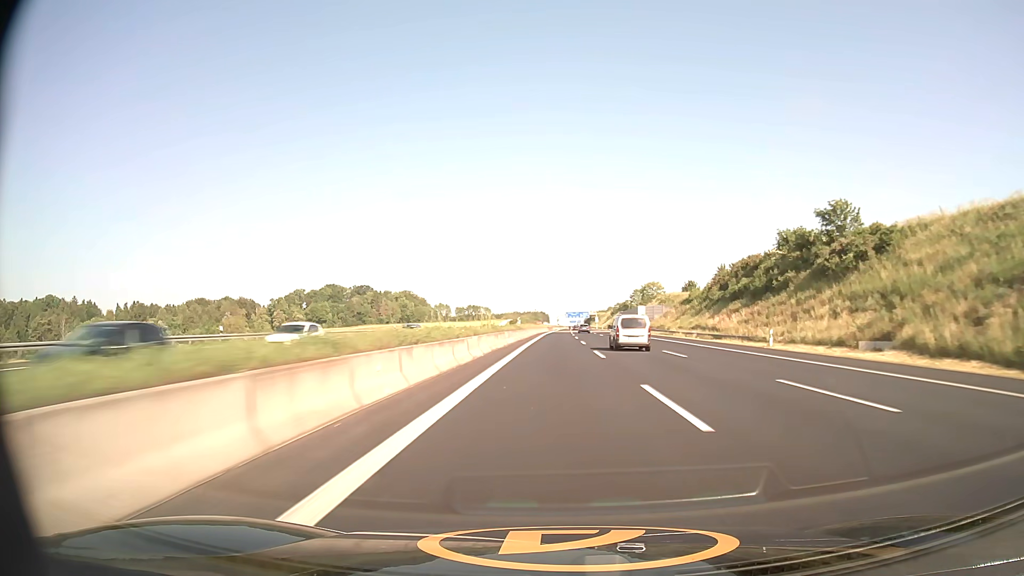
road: motorway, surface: asphalt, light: Day
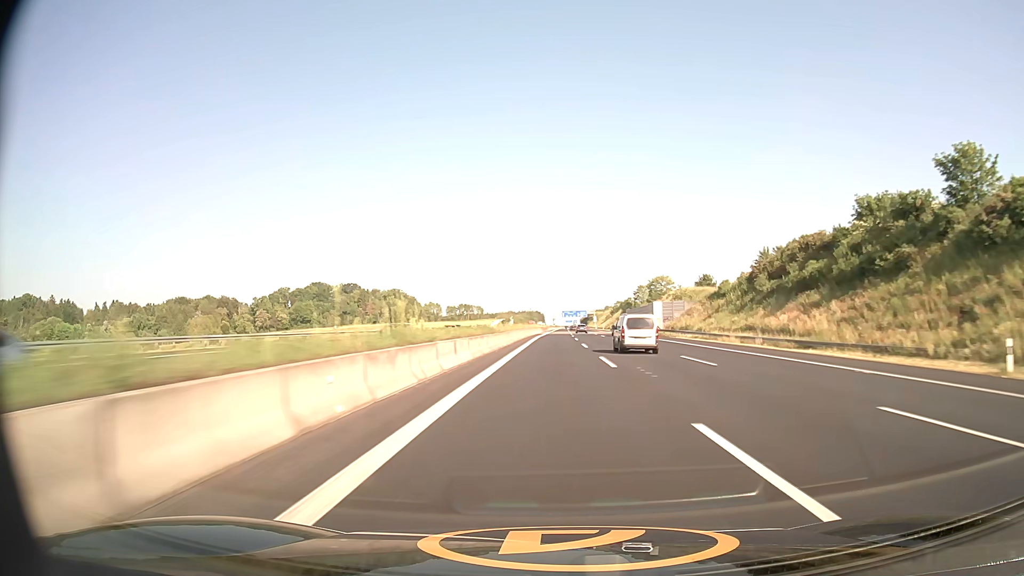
(+0.1, +23.5) m; 0°
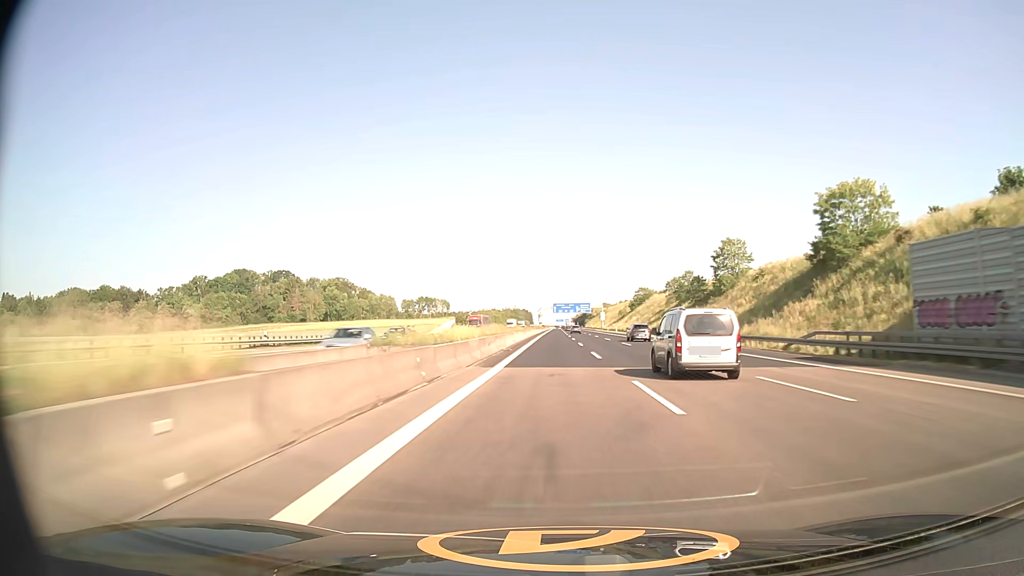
(+1.2, +118.7) m; +1°
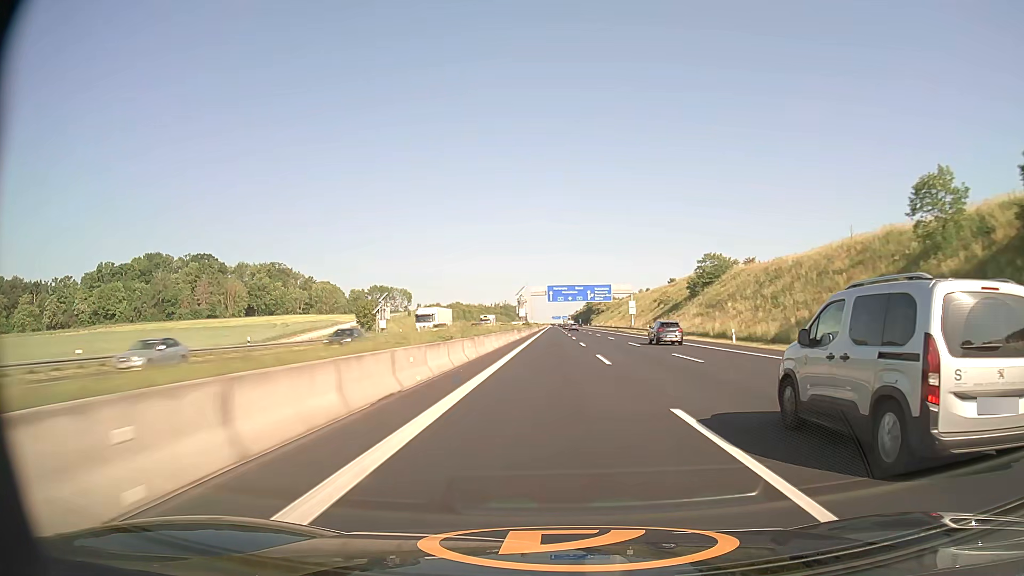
(+0.3, +95.5) m; 0°
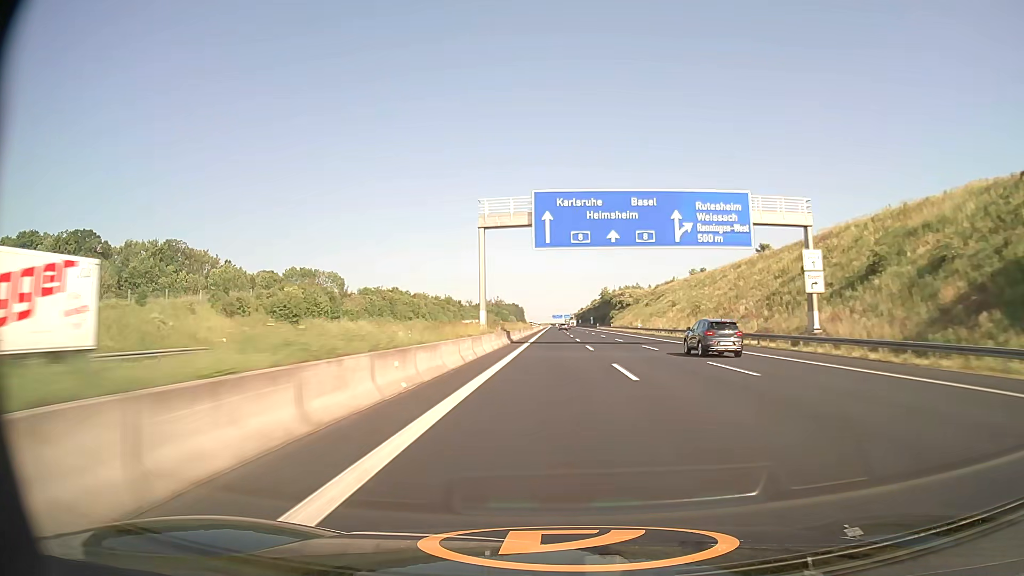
(0.0, +96.5) m; 0°
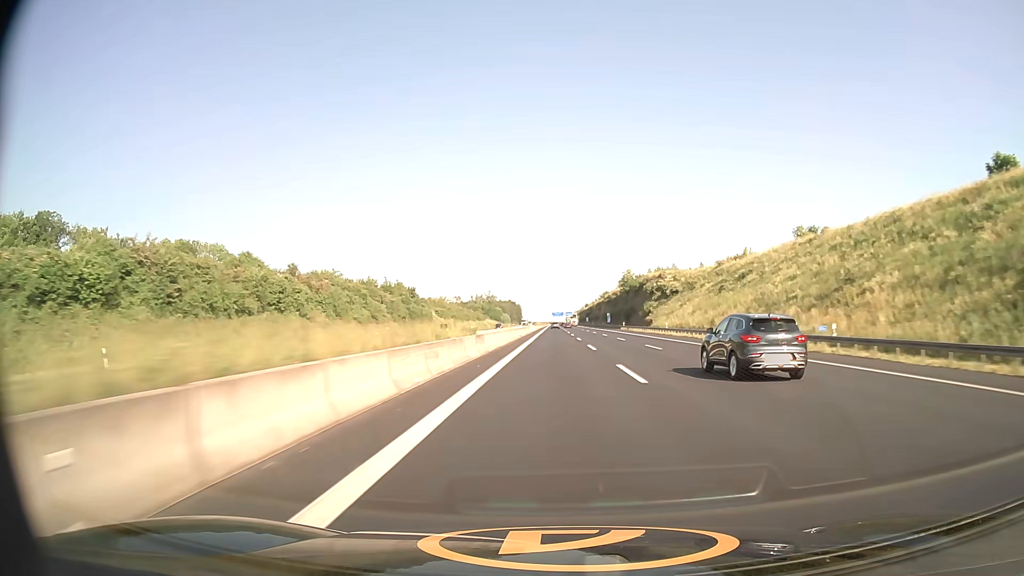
(0.0, +72.8) m; 0°
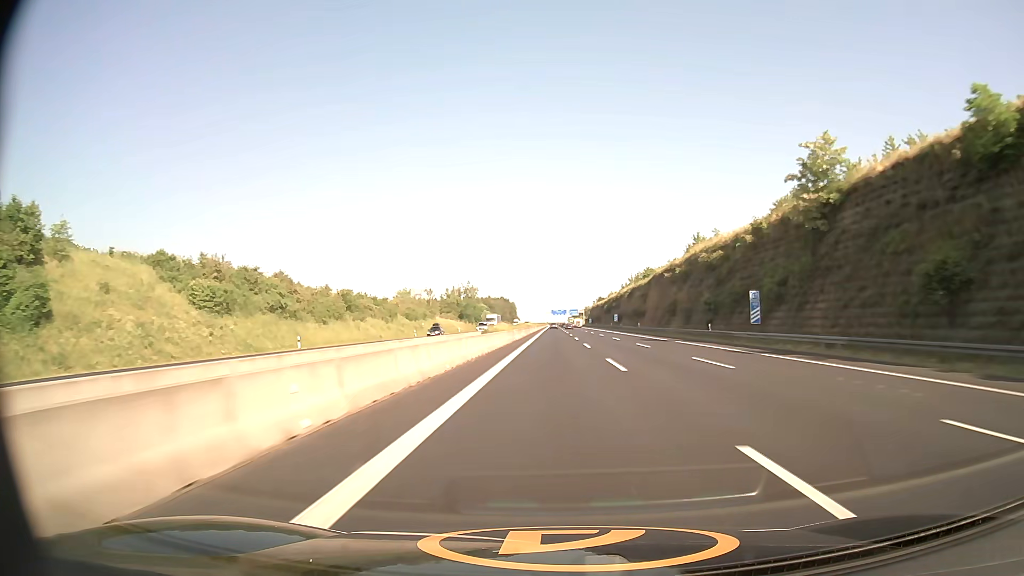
(+0.2, +121.7) m; 0°
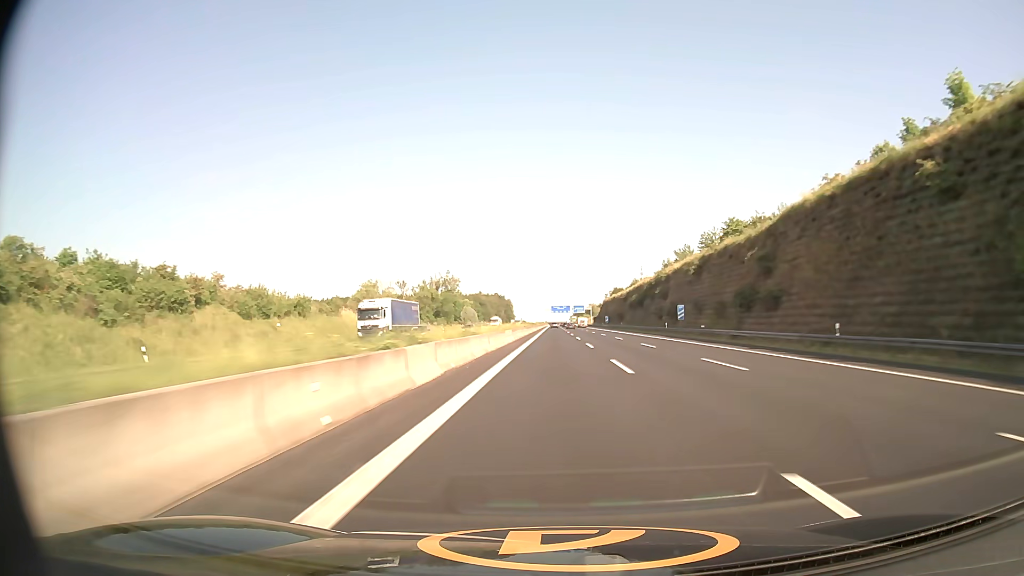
(0.0, +73.3) m; 0°
(0, +10) (0, +20) (0, +30) (0, +40) (0, +50) (0, +60) (0, +70) (0, +80) (0, +90) (0, +100) m
